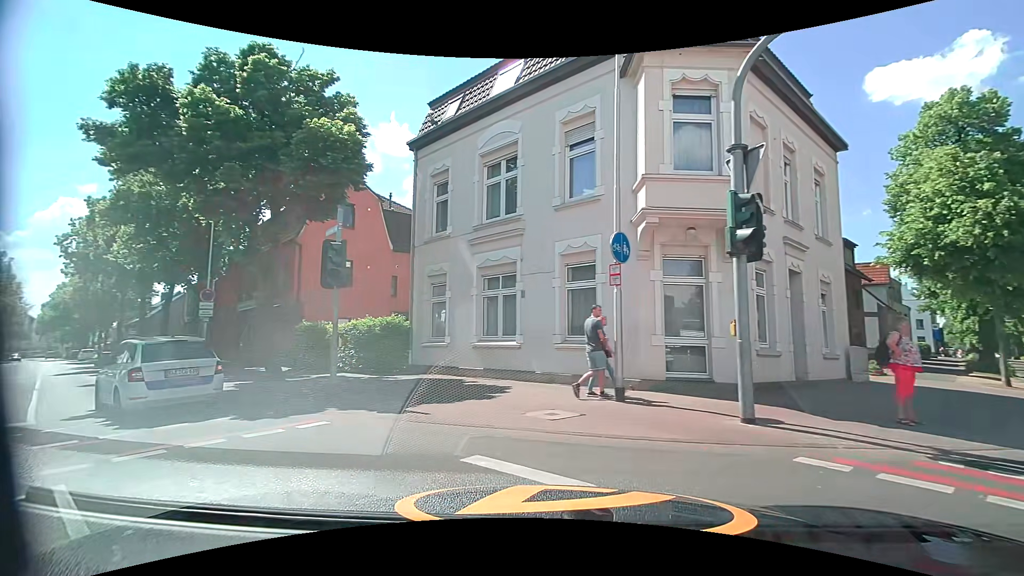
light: Day
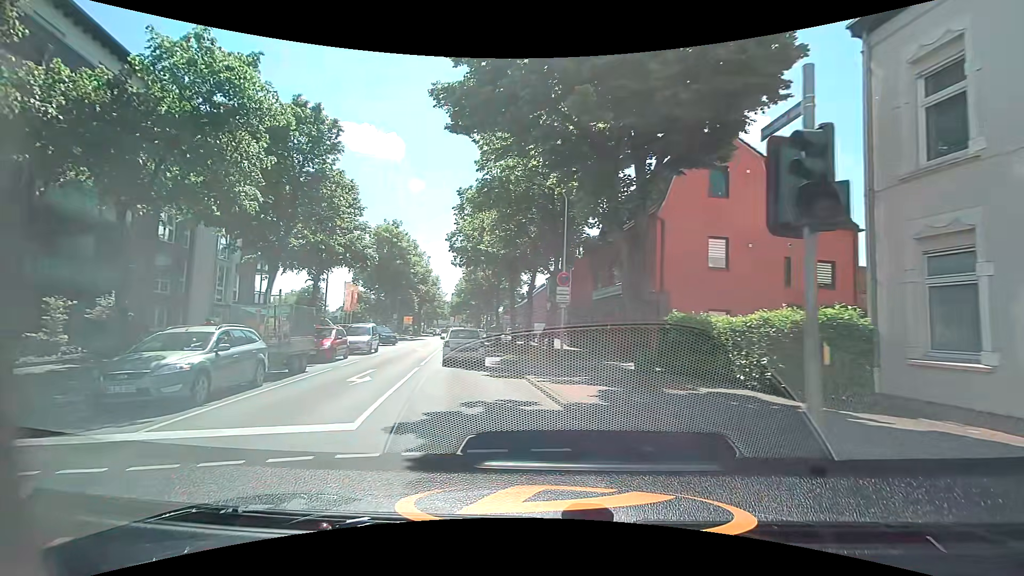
(-1.9, +5.9) m; -33°
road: secondary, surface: asphalt
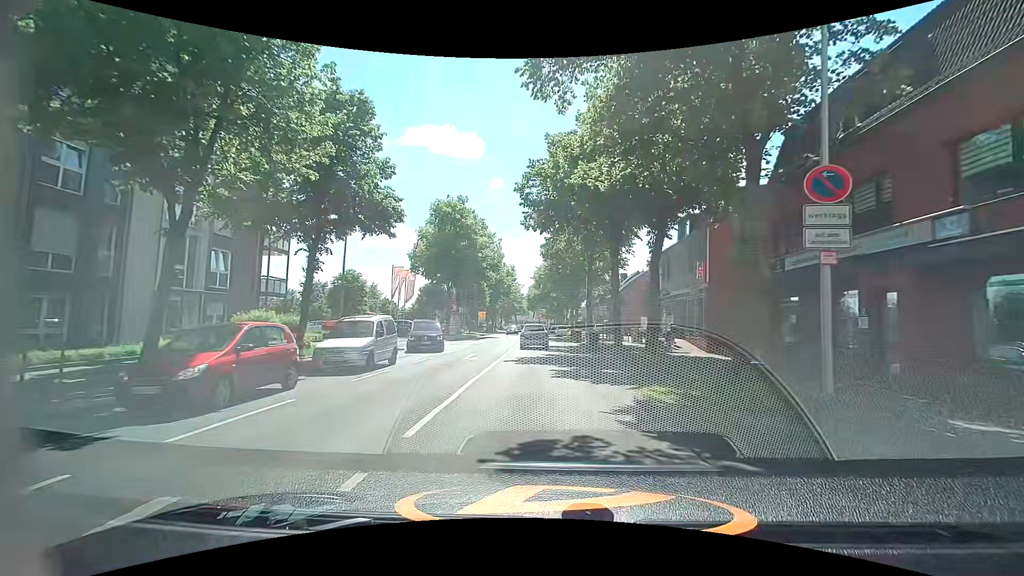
(-1.8, +13.8) m; -9°
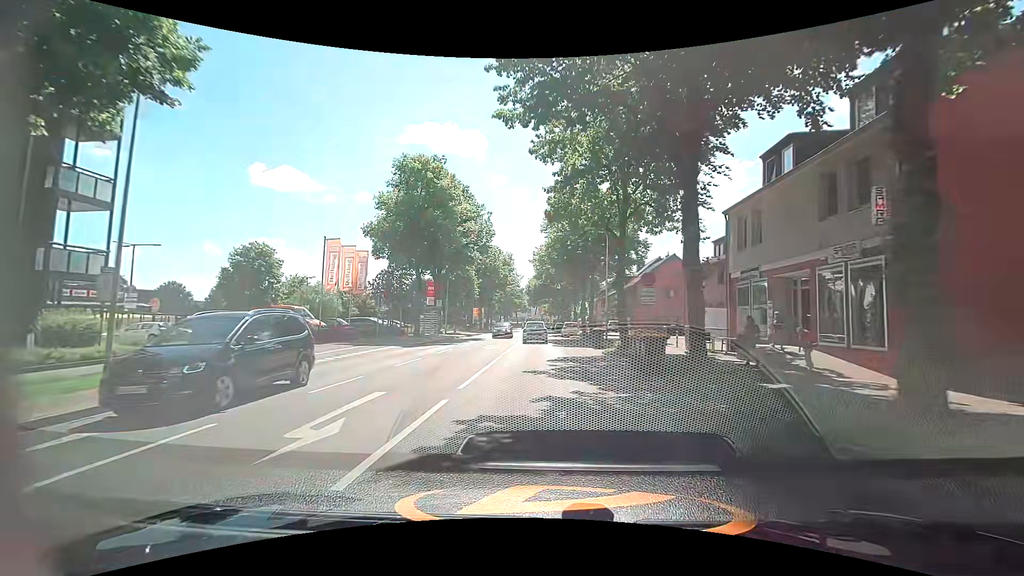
(0.0, +14.5) m; -1°
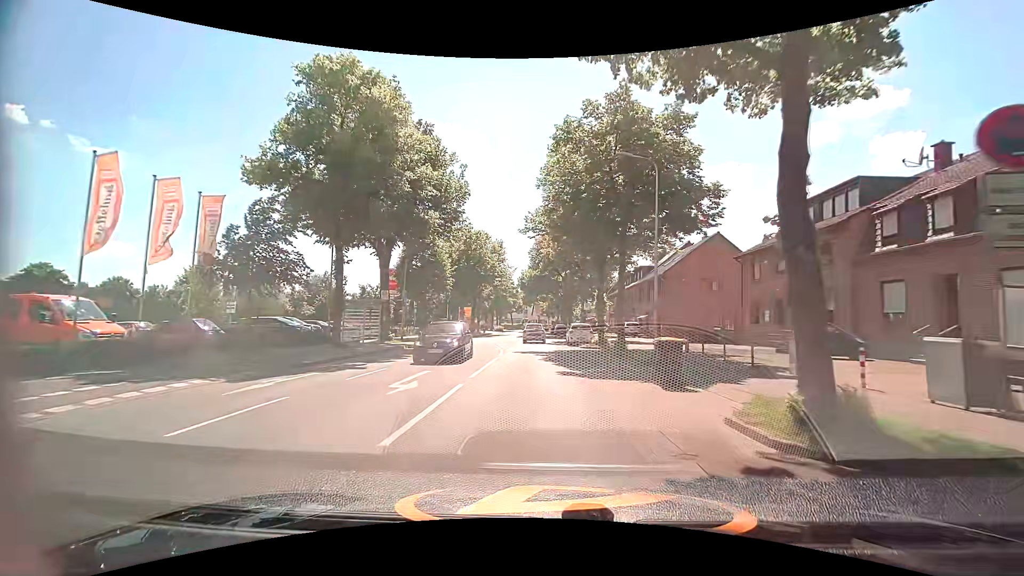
(+0.3, +15.8) m; +1°
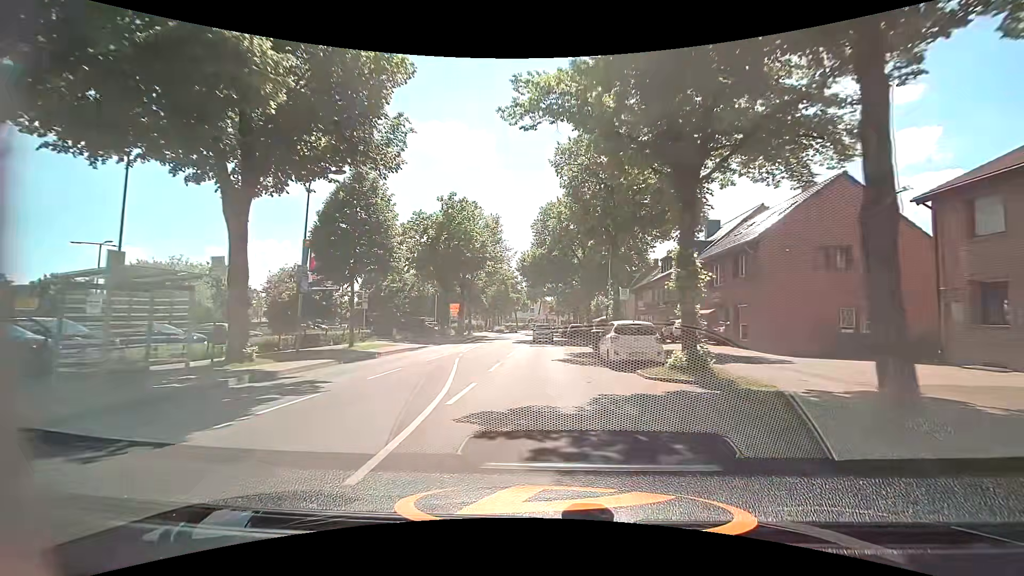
(0.0, +17.3) m; 0°
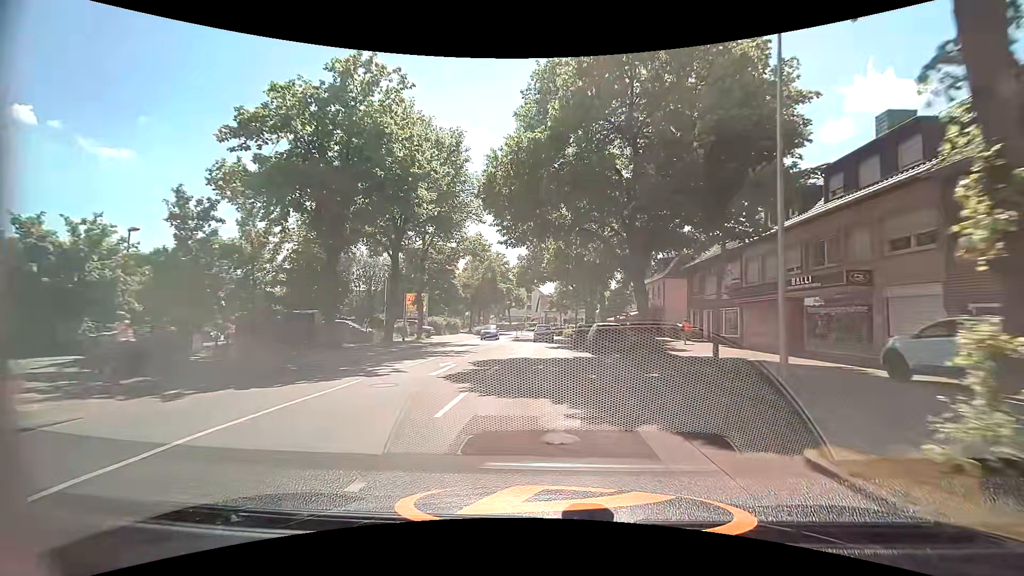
(0.0, +25.3) m; 0°
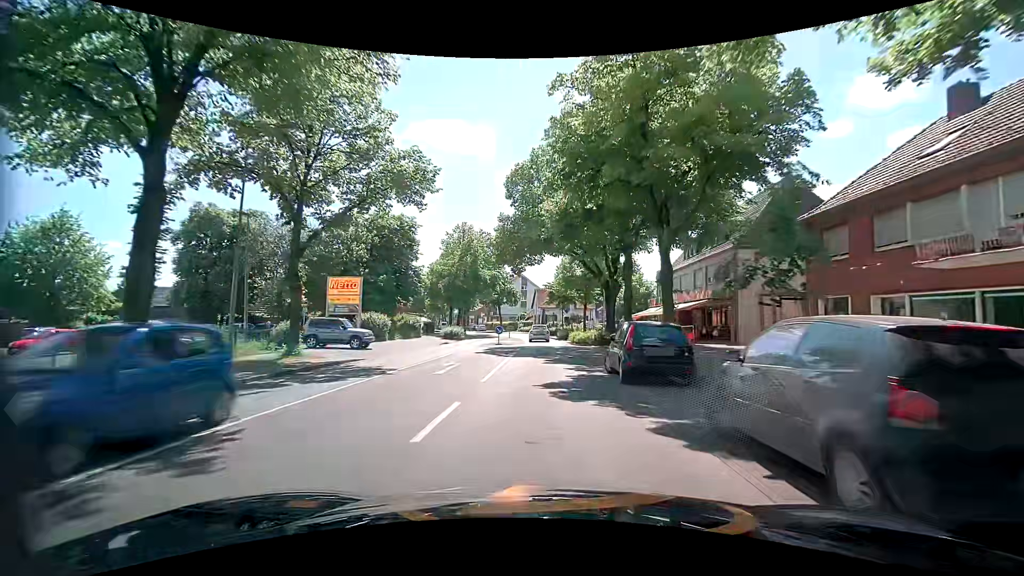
(-0.1, +19.5) m; -1°
(0, +10) (0, +20) (0, +30) (0, +40) (0, +50) (-2, +60) (-3, +70) (-6, +79) (-8, +89) (-11, +99) m
